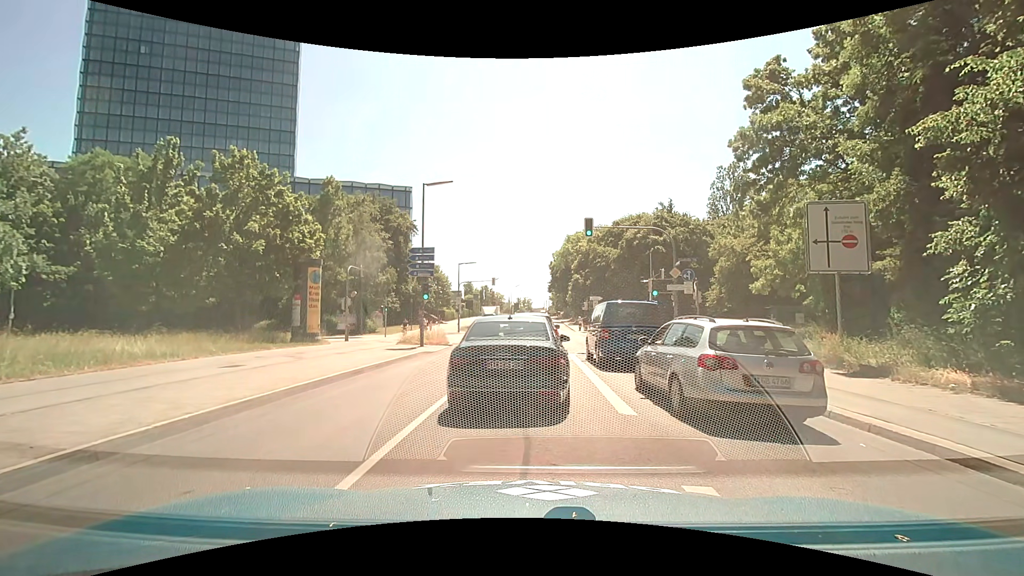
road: secondary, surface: asphalt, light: Day
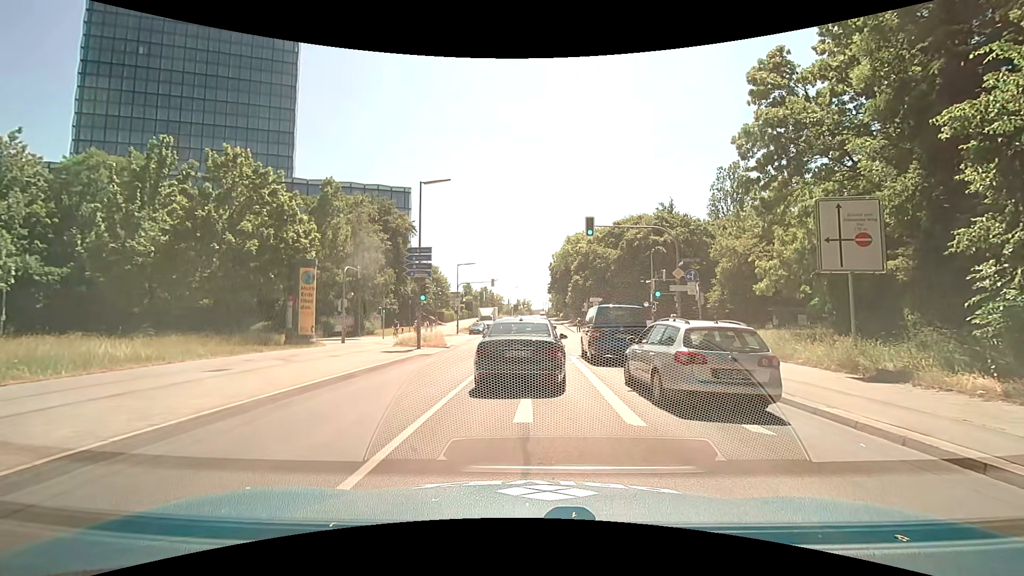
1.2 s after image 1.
(0.0, +0.7) m; 0°
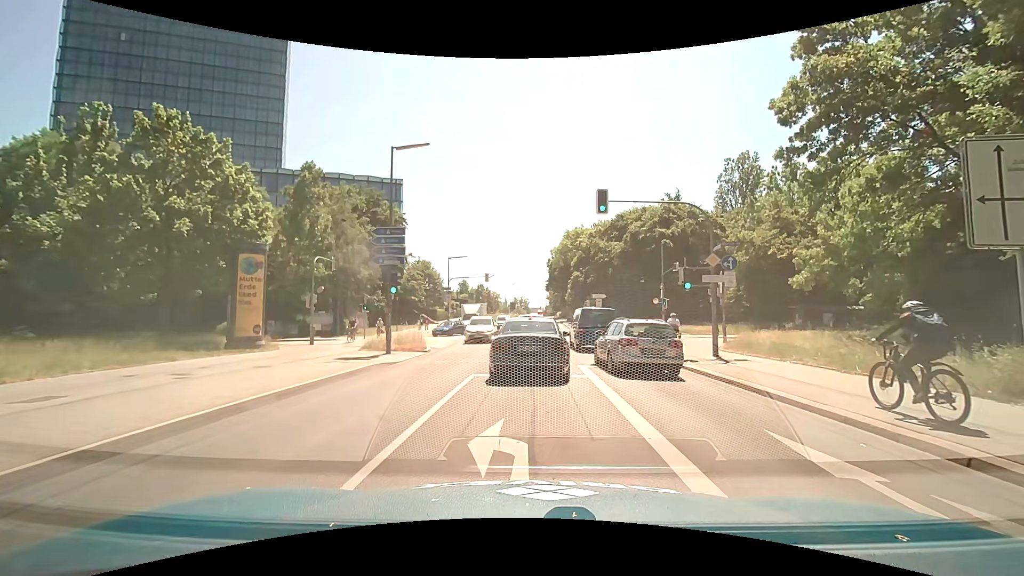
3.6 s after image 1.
(-0.1, +4.9) m; -2°
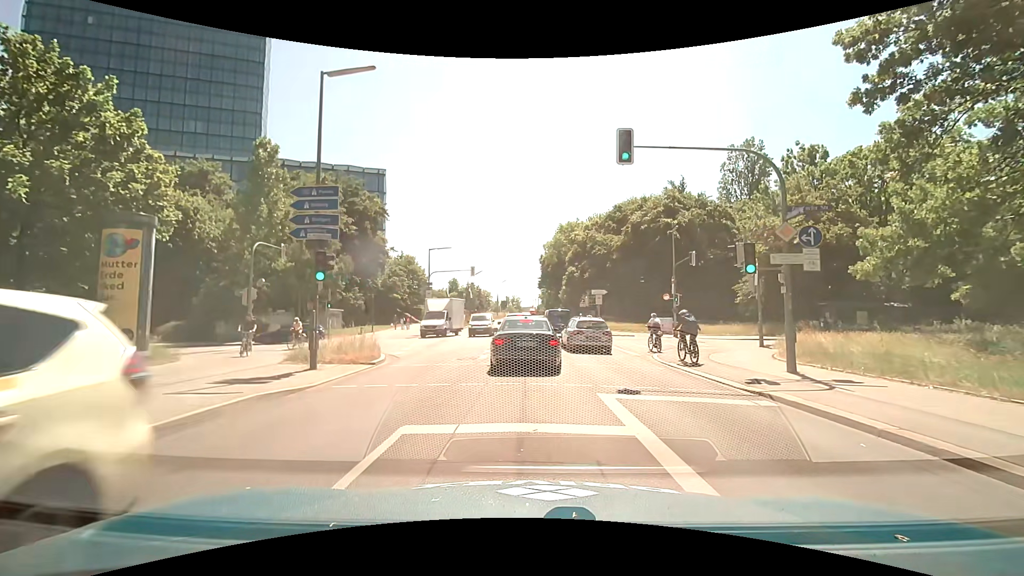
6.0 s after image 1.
(+0.1, +6.1) m; +3°
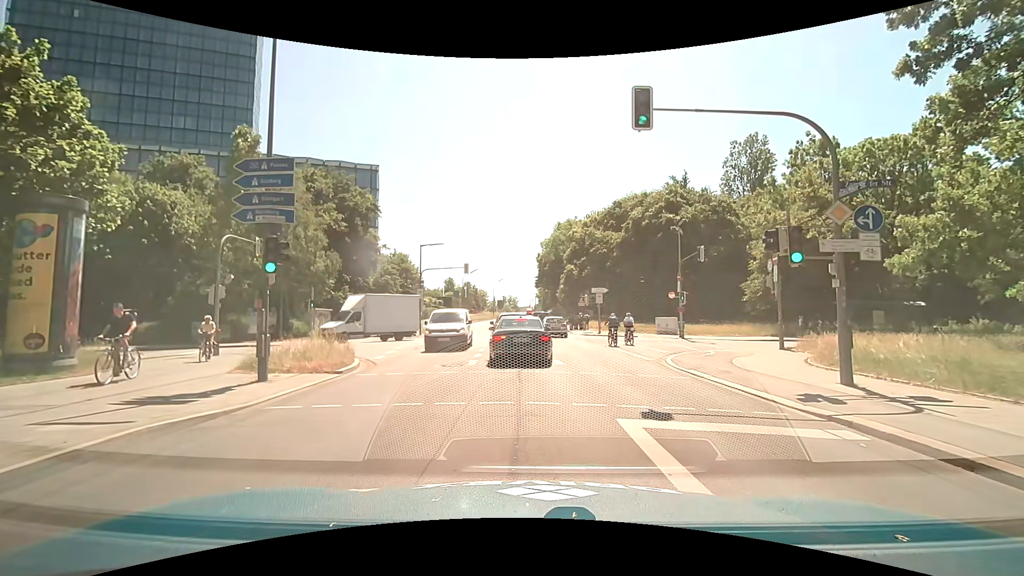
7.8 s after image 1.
(0.0, +2.2) m; +2°
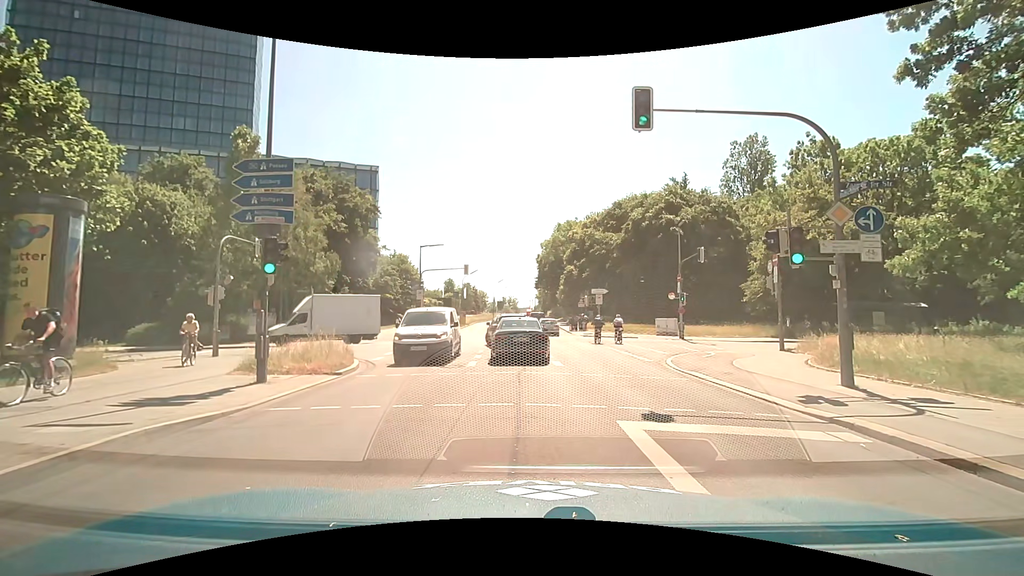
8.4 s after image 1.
(0.0, +0.1) m; 0°
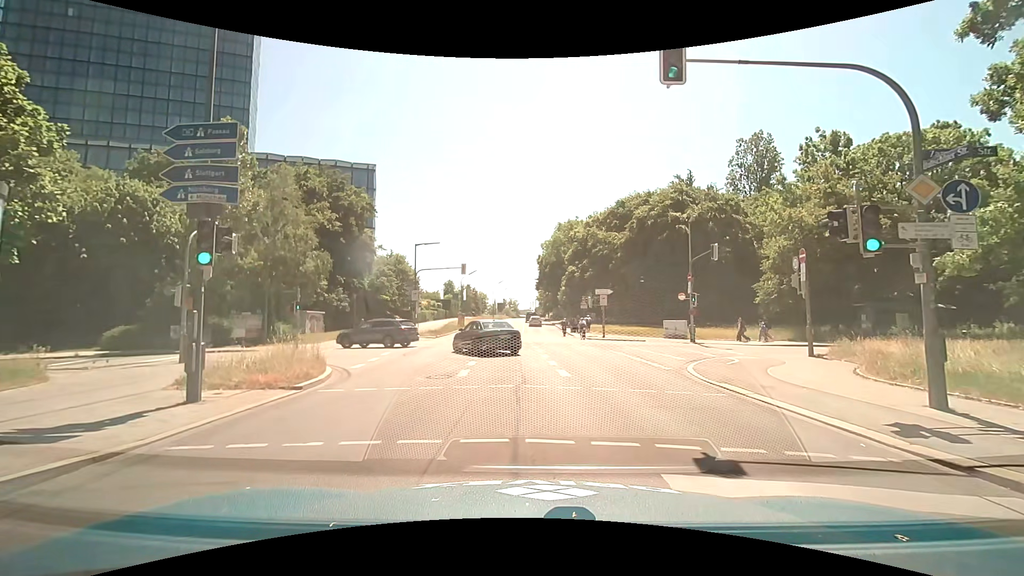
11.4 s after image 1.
(-0.1, +2.5) m; -2°
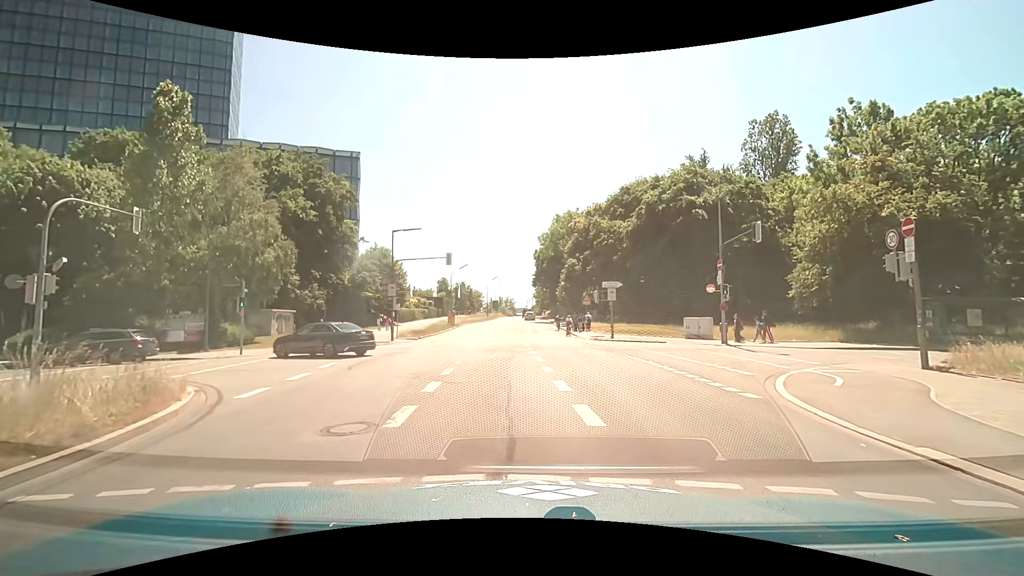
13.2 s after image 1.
(0.0, +6.2) m; -1°
(0, +10) (-2, +20) (-10, +24) (-20, +24) (-29, +21) (-37, +15) (-43, +7) (-47, -2) (-51, -11) (-55, -20) m
